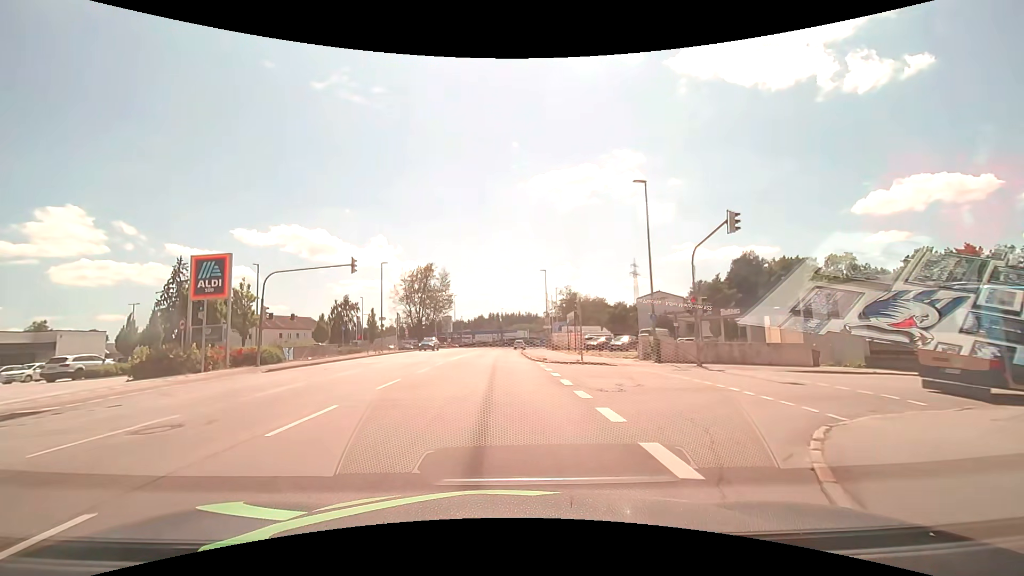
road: tertiary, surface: asphalt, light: Day
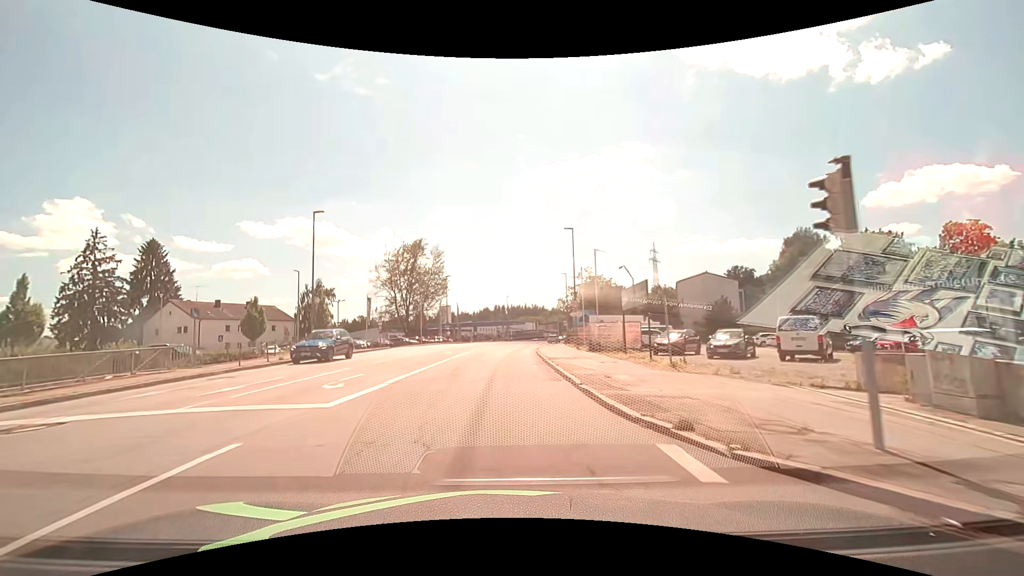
(+0.1, +22.1) m; 0°
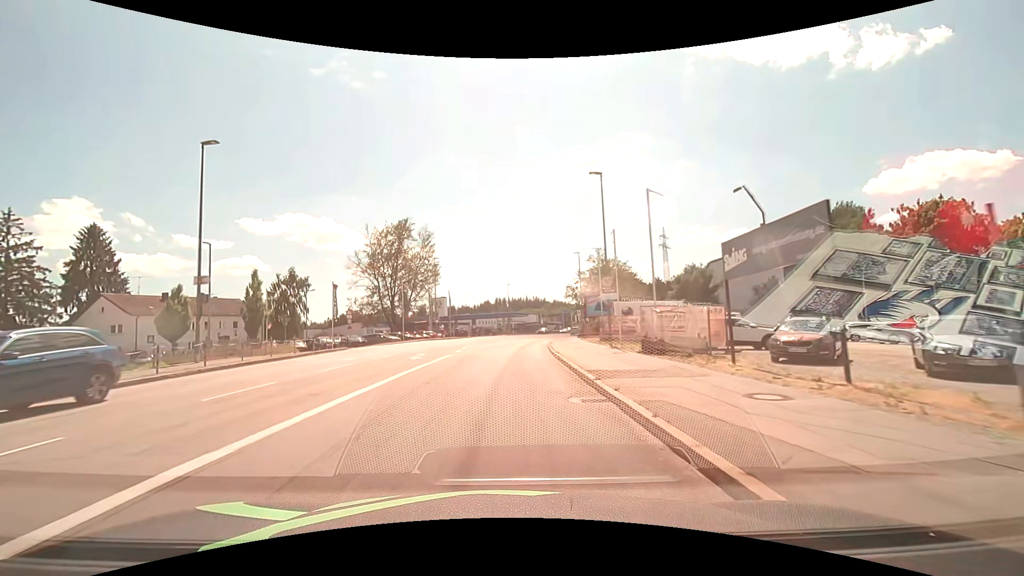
(-0.1, +13.1) m; 0°
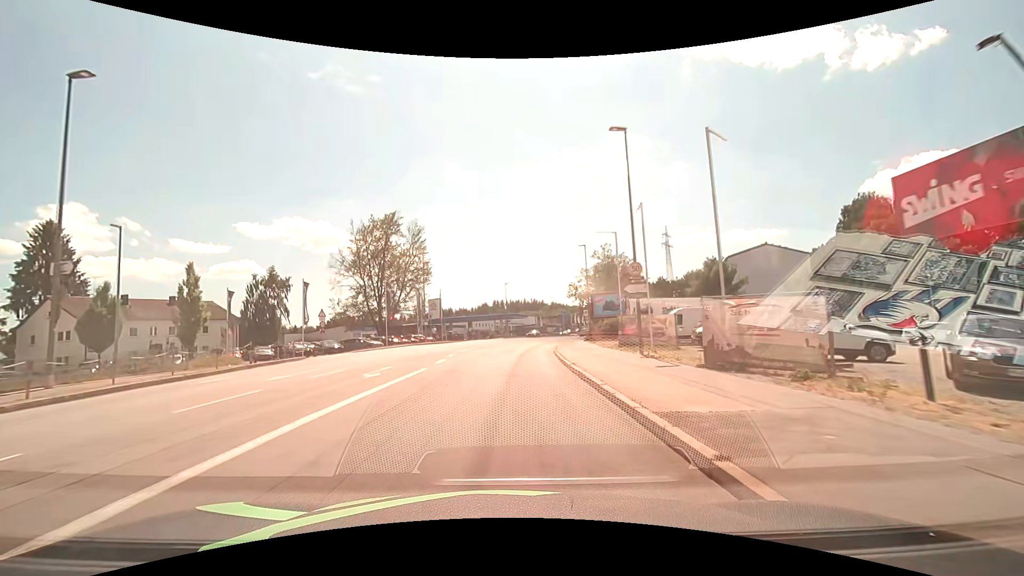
(0.0, +6.9) m; 0°
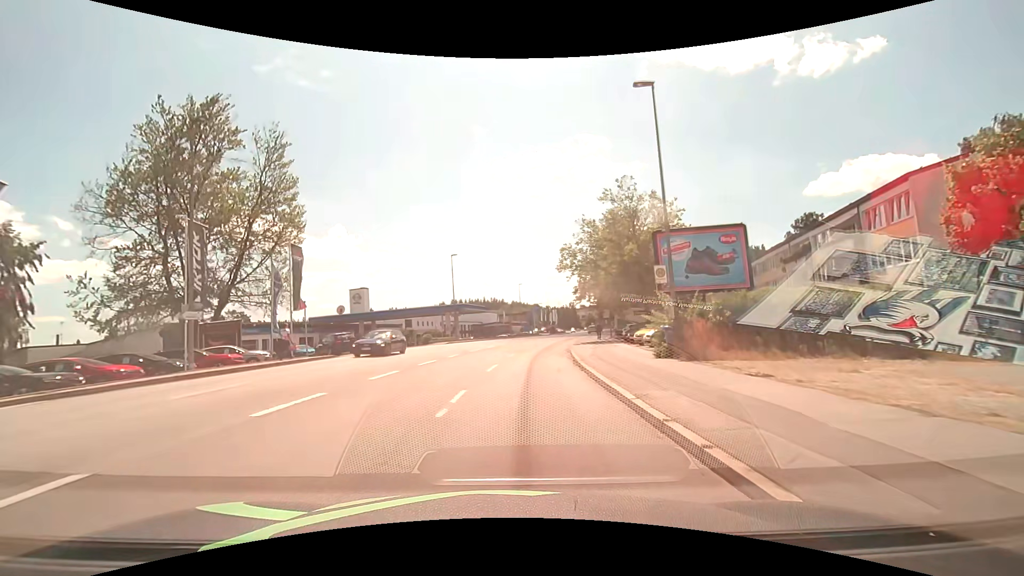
(+1.2, +36.0) m; +4°
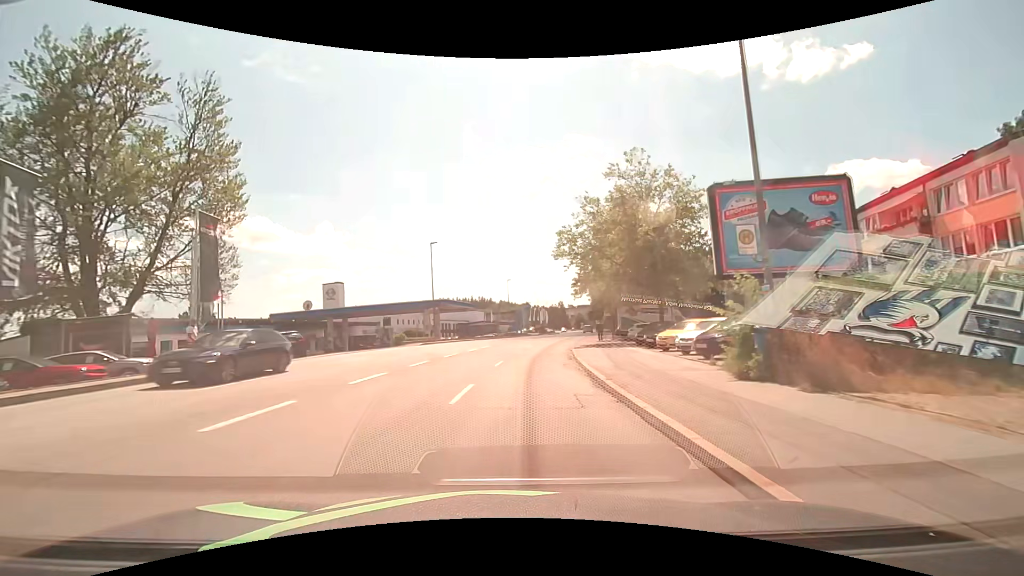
(+0.1, +7.4) m; +1°
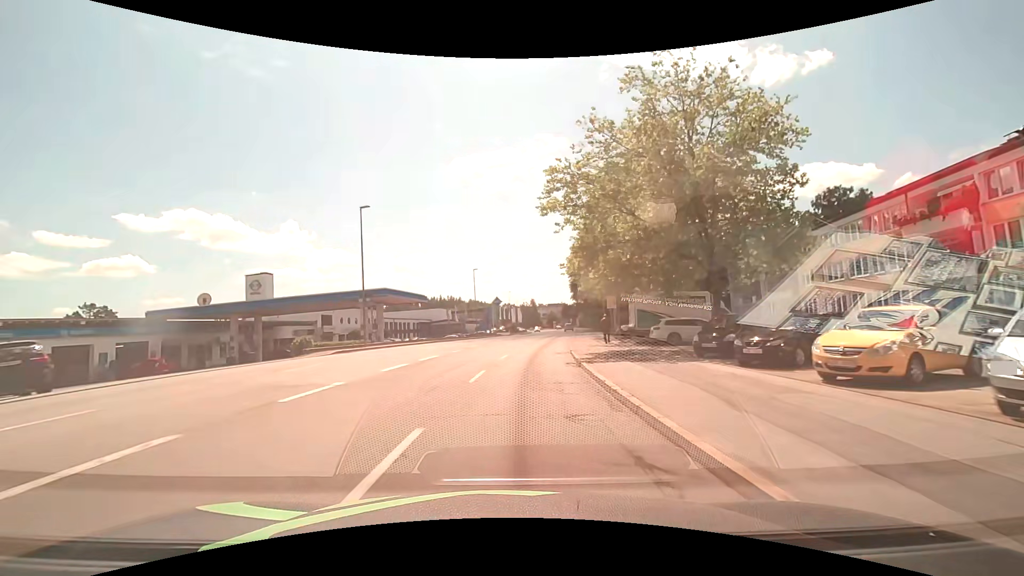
(+0.5, +14.9) m; +4°
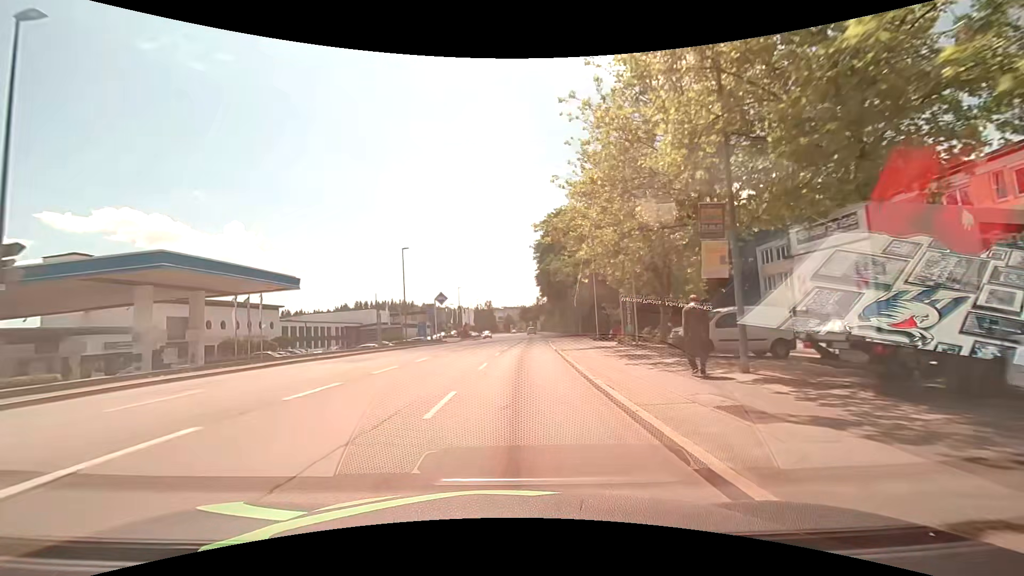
(+0.9, +22.6) m; +5°
(0, +10) (0, +20) (+1, +30) (+1, +40) (+2, +50) (+2, +60) (+3, +70) (+3, +80) (+4, +90) (+4, +100) m
